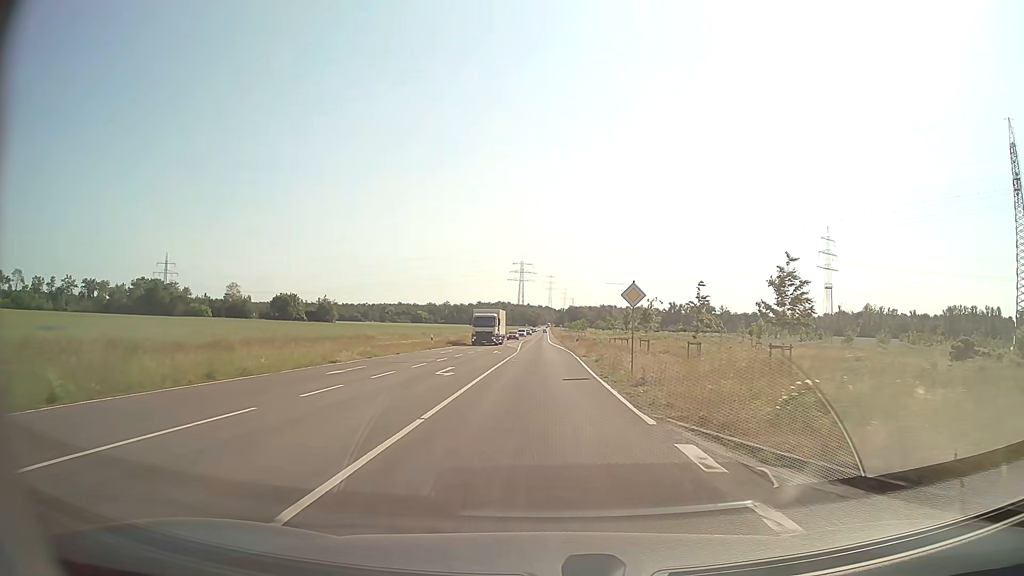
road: secondary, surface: asphalt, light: Day
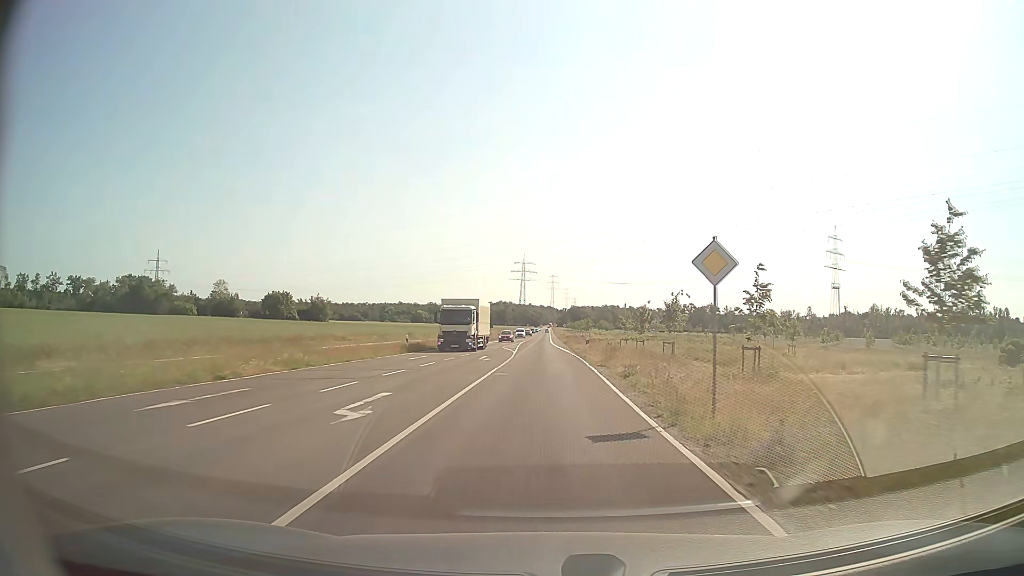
(0.0, +10.5) m; 0°
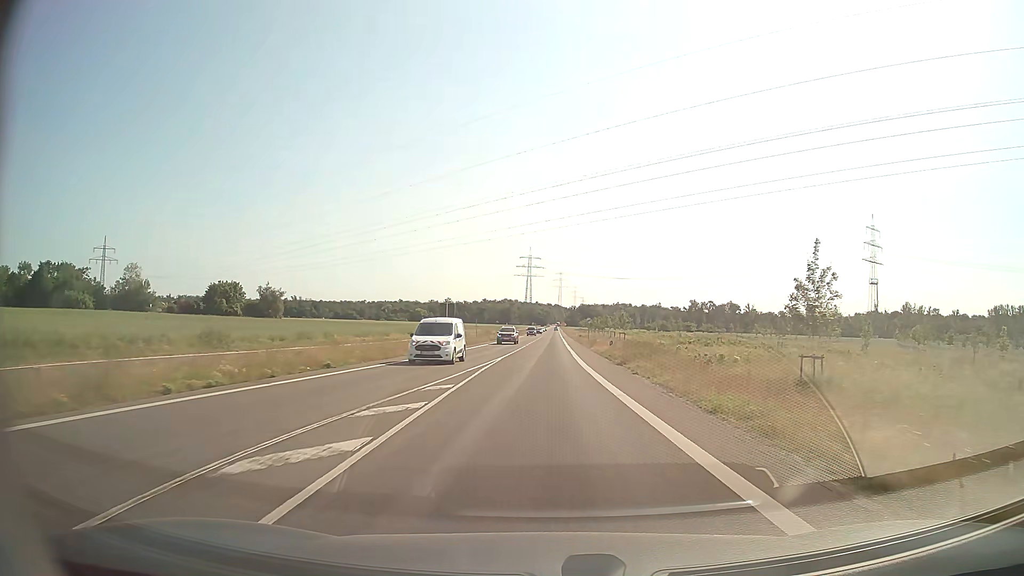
(-0.4, +53.7) m; -1°
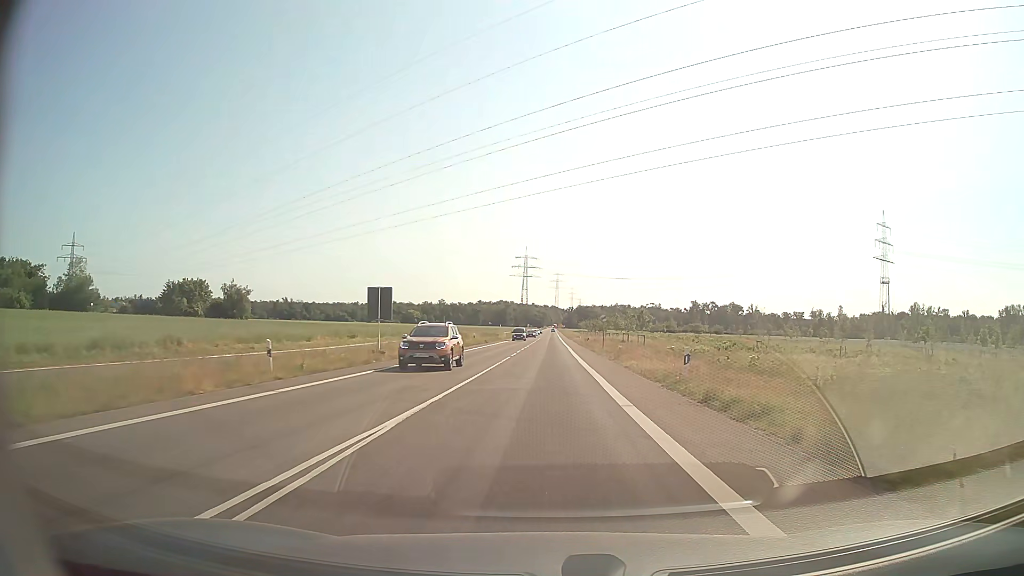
(+0.1, +21.9) m; 0°
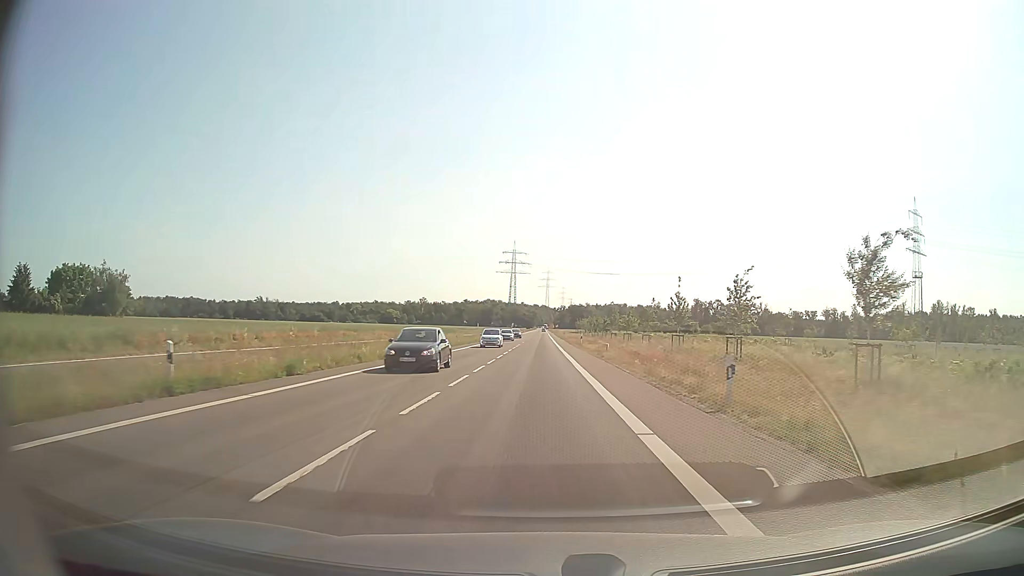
(+0.7, +55.6) m; +1°
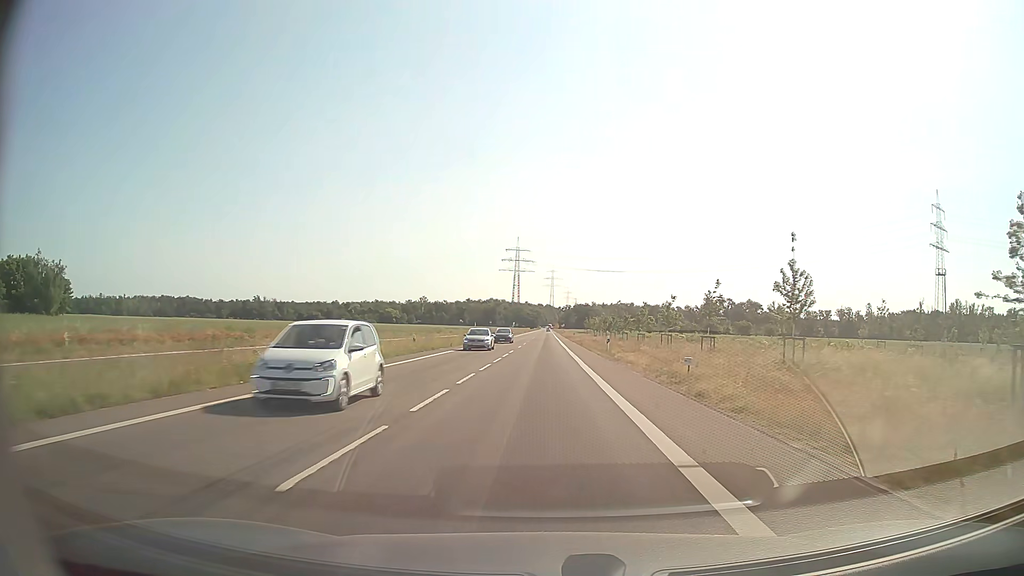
(-0.1, +22.5) m; 0°
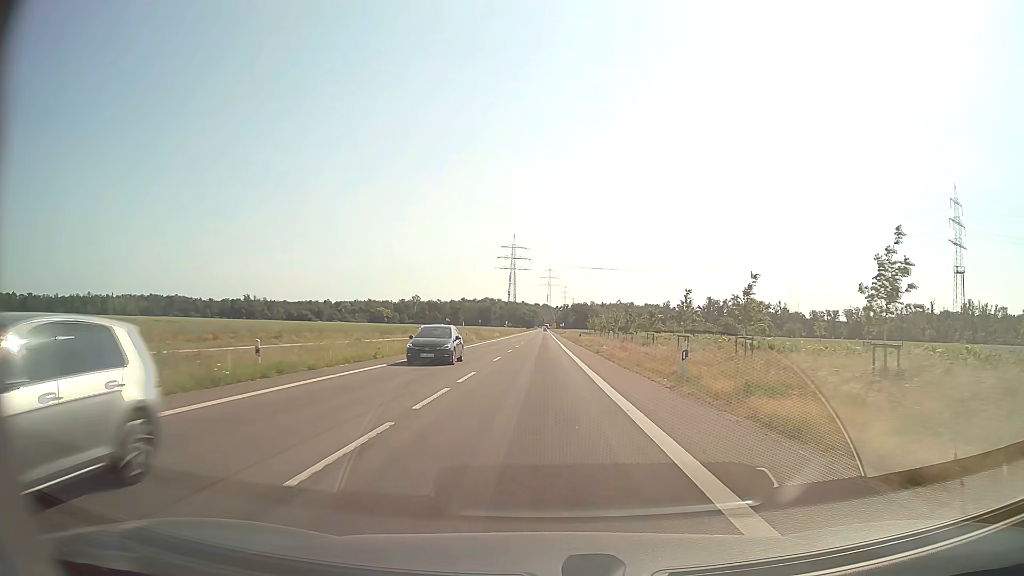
(0.0, +22.6) m; 0°
(0, +10) (0, +20) (0, +30) (0, +40) (0, +50) (0, +60) (0, +70) (0, +80) (0, +90) (0, +100) m
